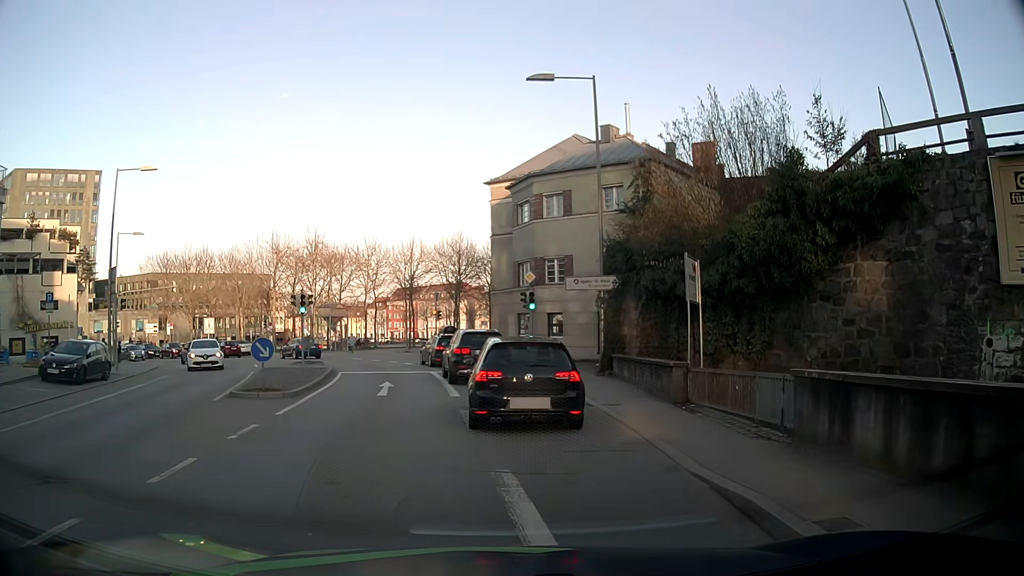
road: tertiary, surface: asphalt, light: Day
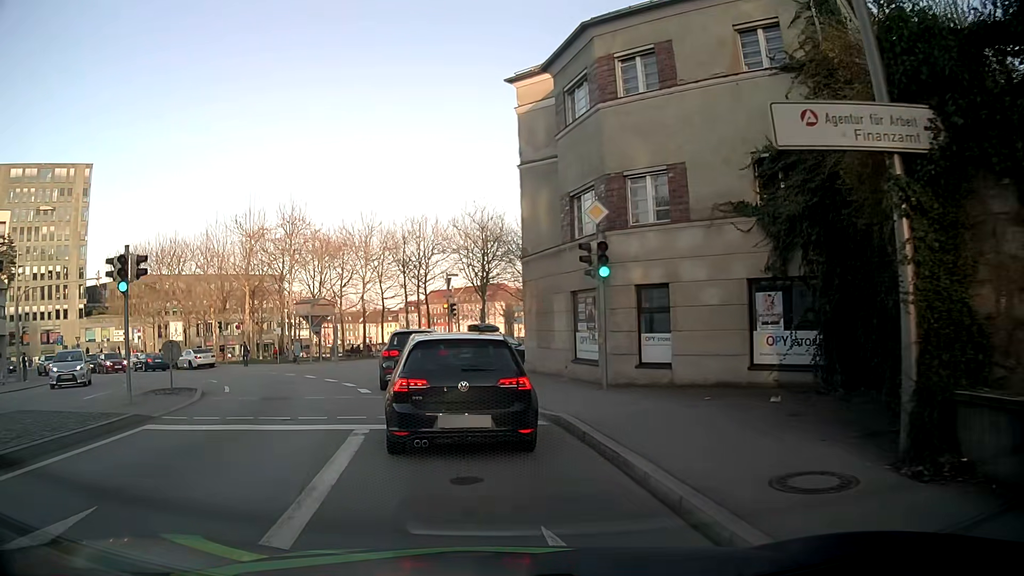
(+0.3, +16.5) m; -3°
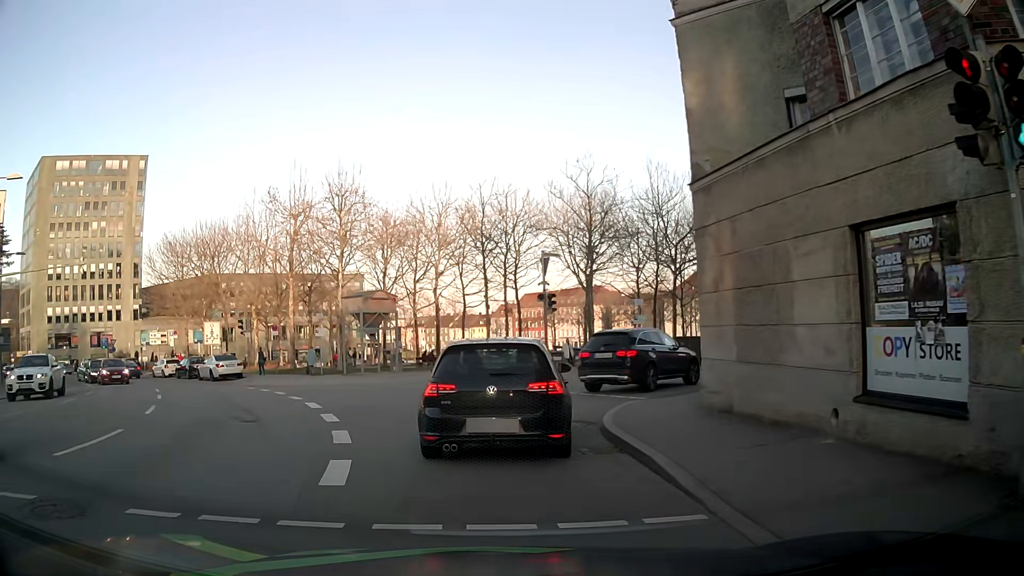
(-0.8, +11.0) m; -7°
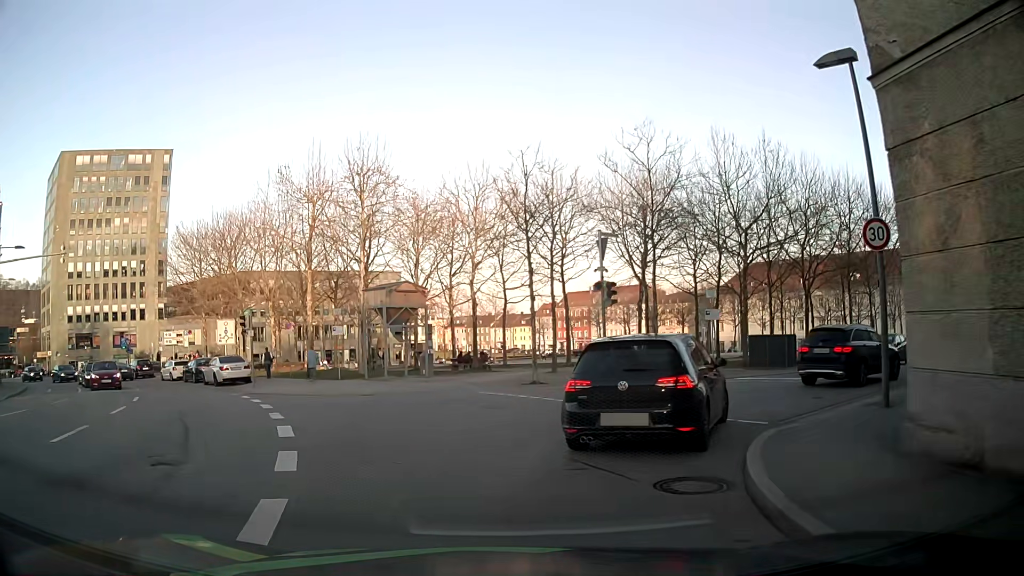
(-0.2, +5.0) m; -4°
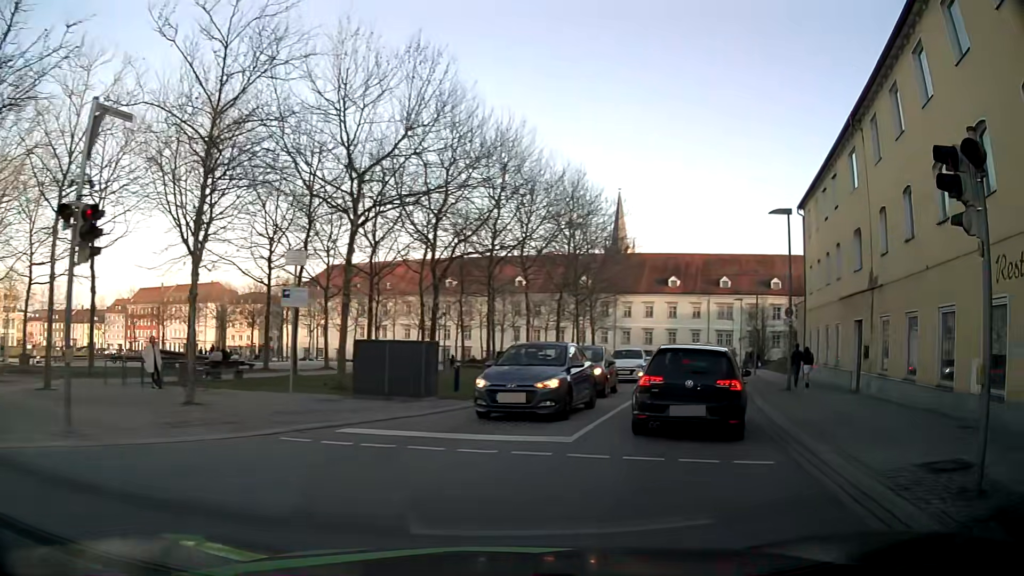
(+2.3, +12.4) m; +36°
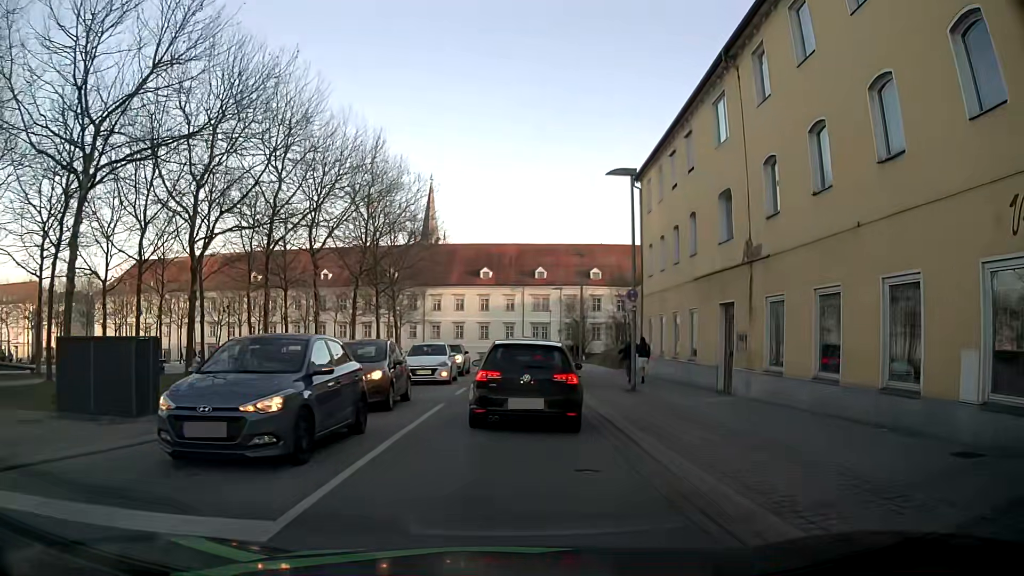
(+0.7, +5.0) m; +15°
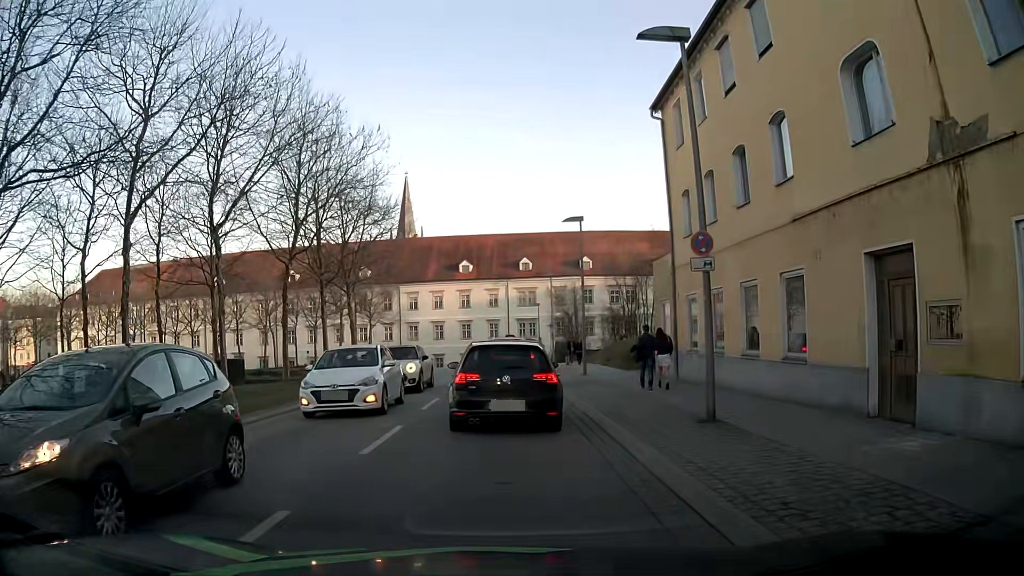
(+0.4, +9.4) m; +2°
